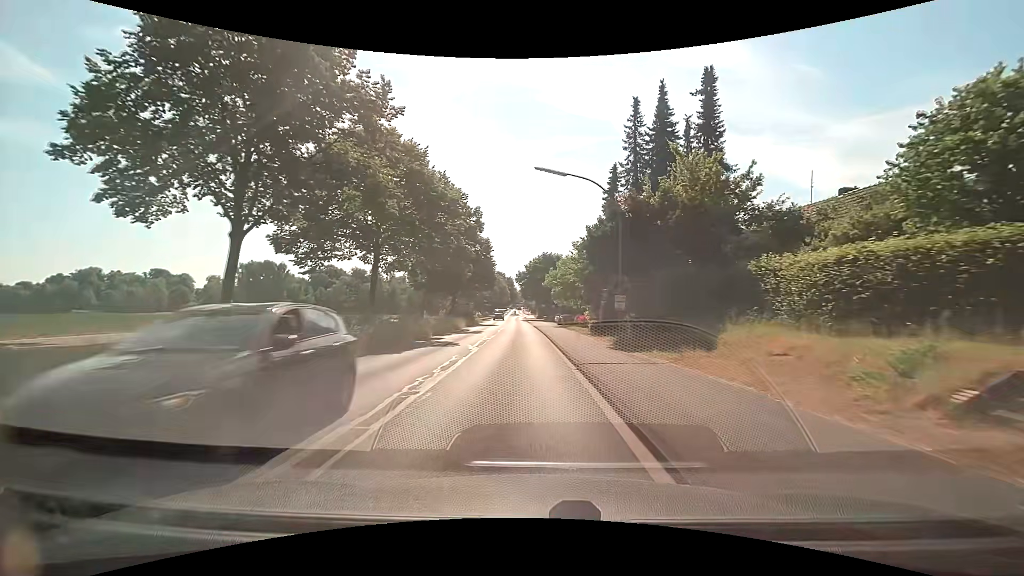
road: tertiary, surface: asphalt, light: Day
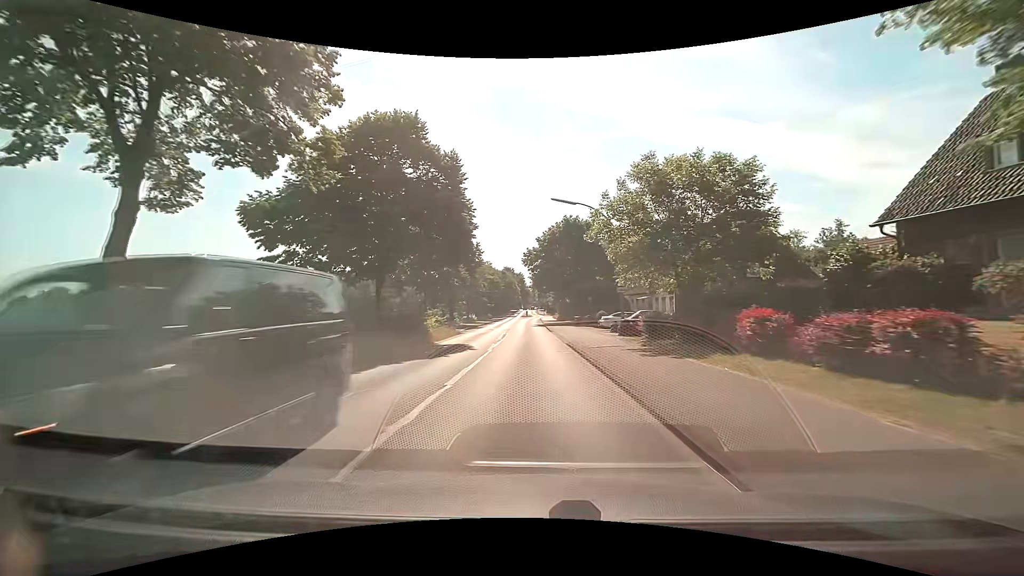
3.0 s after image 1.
(-0.9, +35.9) m; -2°
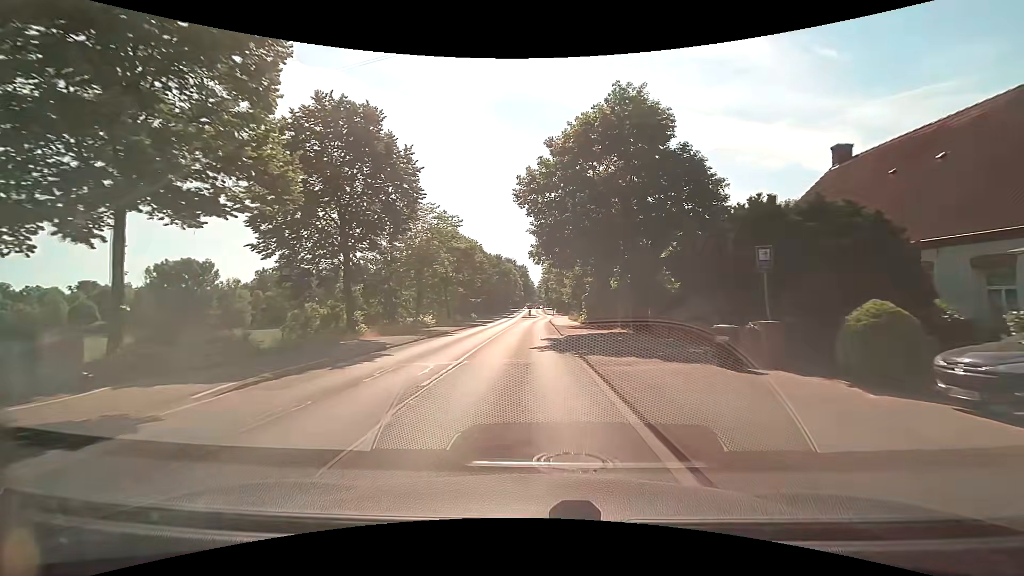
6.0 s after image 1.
(+0.2, +35.9) m; 0°
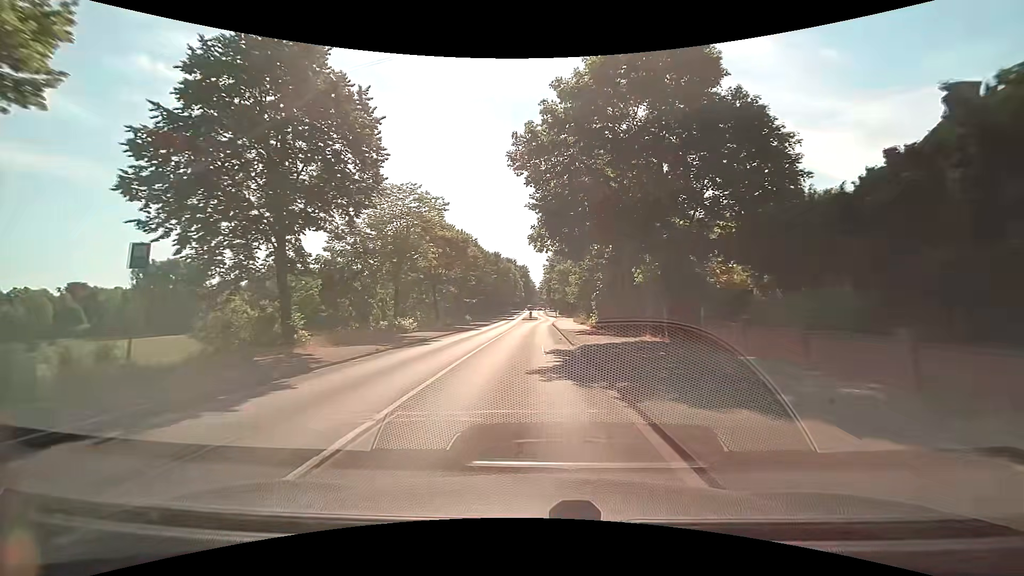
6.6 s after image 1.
(0.0, +7.2) m; 0°
(0, +10) (0, +20) (0, +30) (0, +40) (+1, +50) (+1, +60) (+2, +70) (+2, +80) (+2, +90) (+2, +100) m
